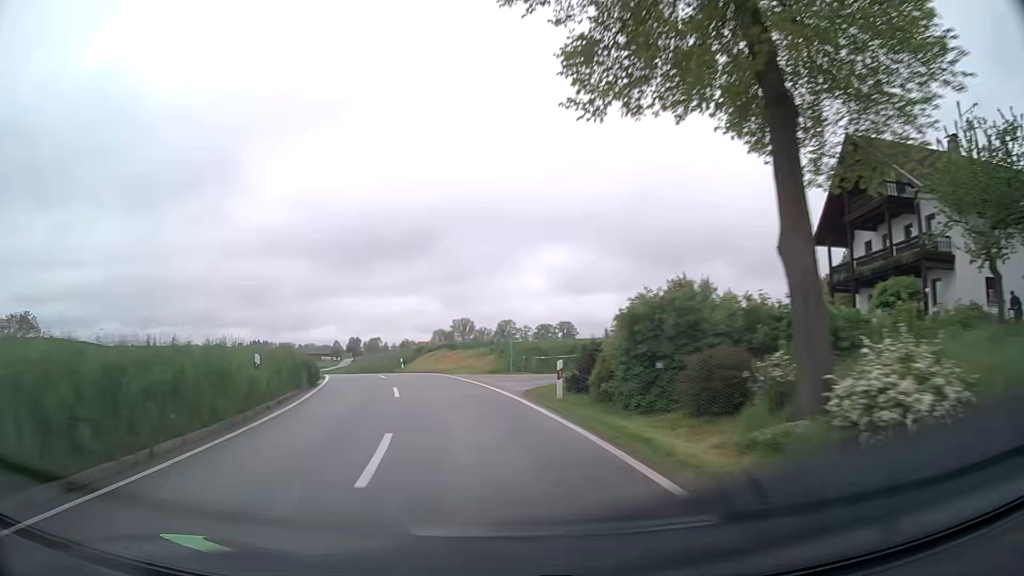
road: tertiary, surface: asphalt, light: Day
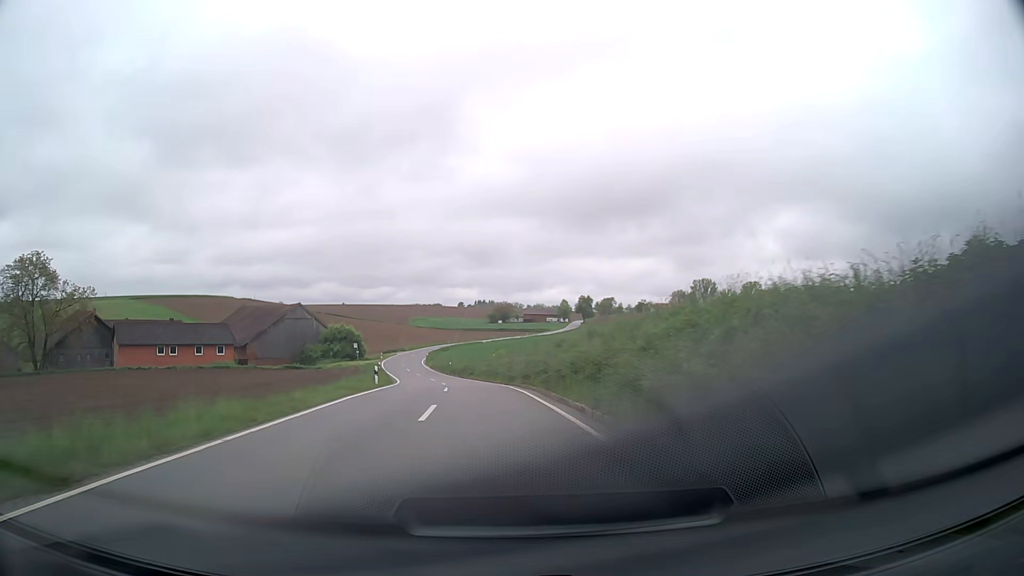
(-10.3, +52.6) m; -19°
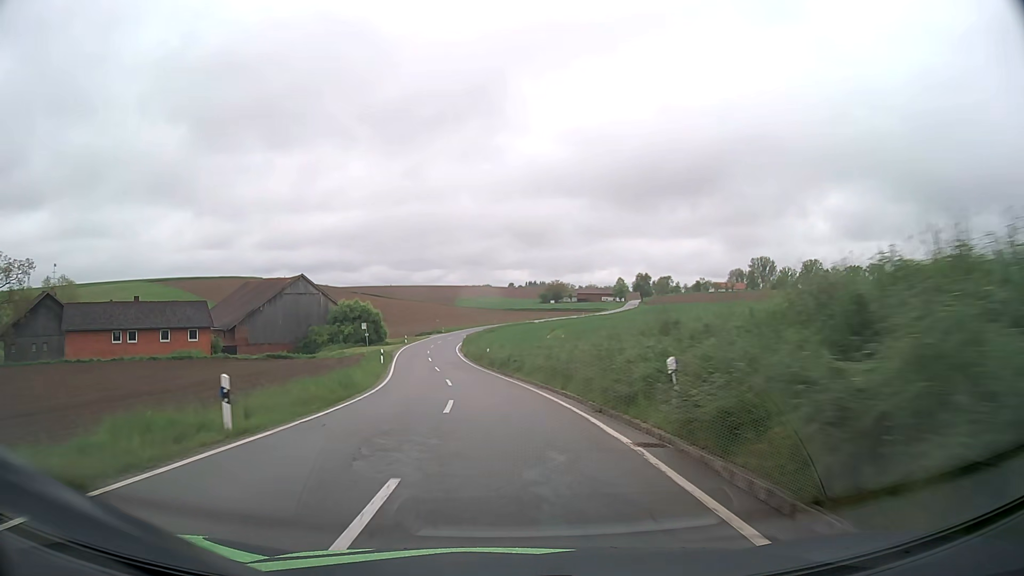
(-0.8, +22.3) m; -4°
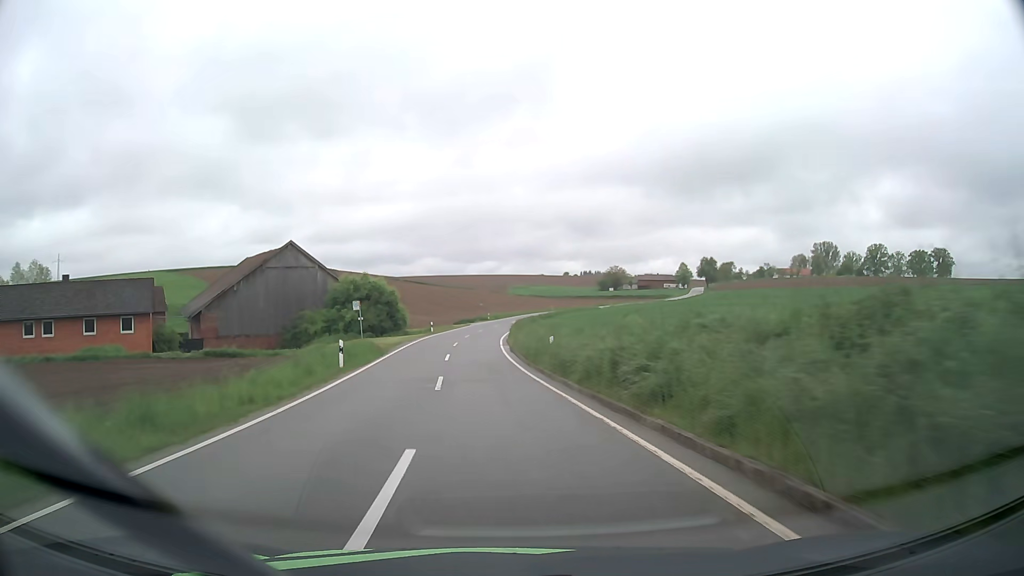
(-0.9, +22.7) m; -4°
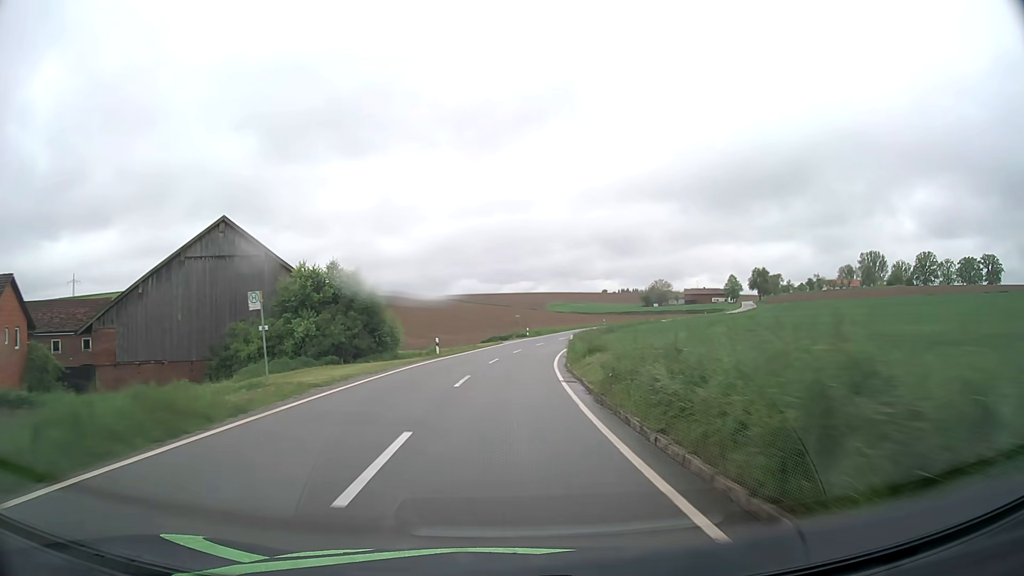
(-0.9, +22.6) m; -4°
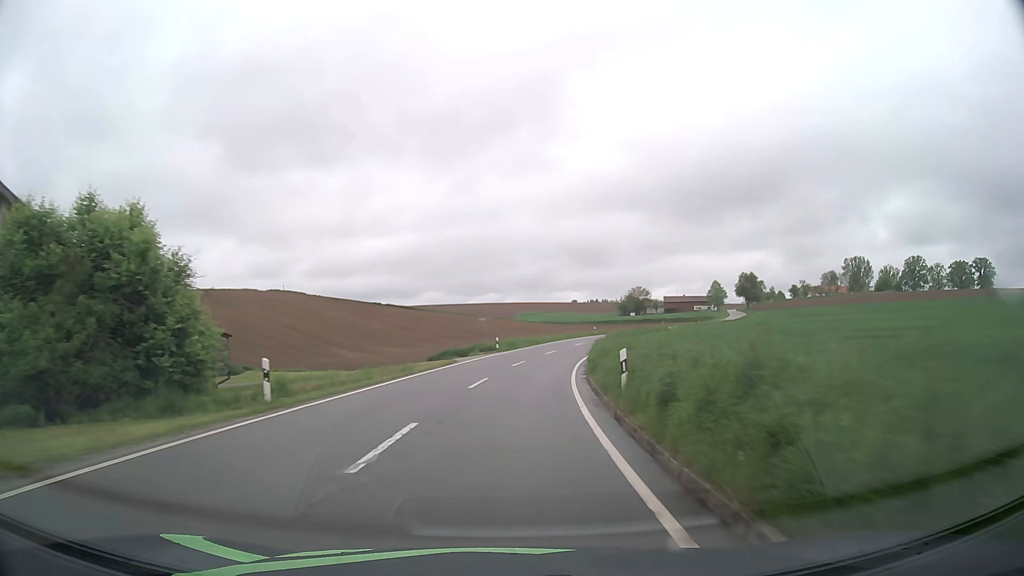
(+0.5, +22.3) m; +3°
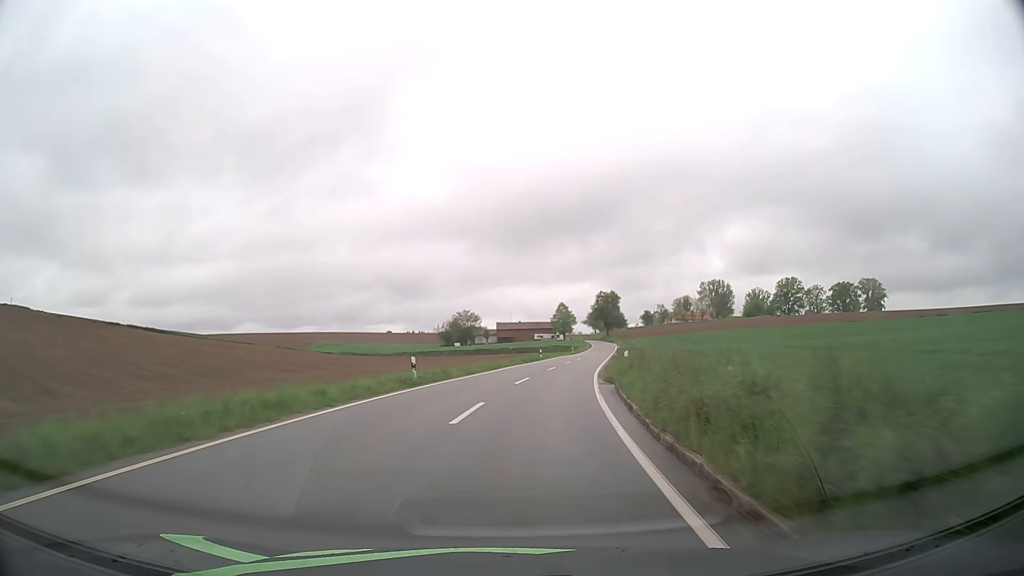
(+6.8, +54.0) m; +15°
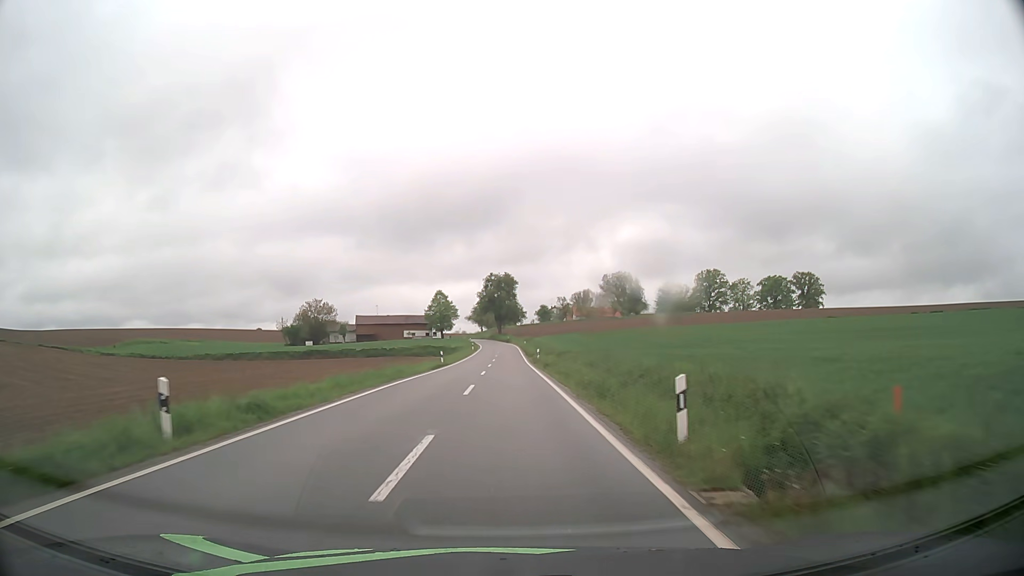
(+6.6, +52.7) m; +10°
(0, +10) (0, +20) (0, +30) (0, +40) (0, +50) (0, +60) (0, +70) (0, +80) (0, +90) (0, +100) m
